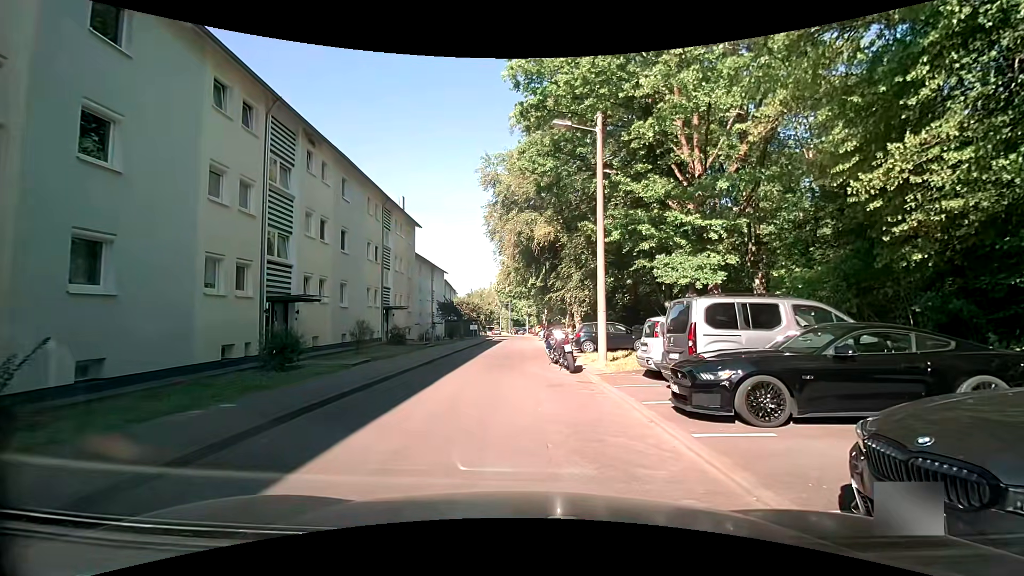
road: residential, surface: asphalt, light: Day
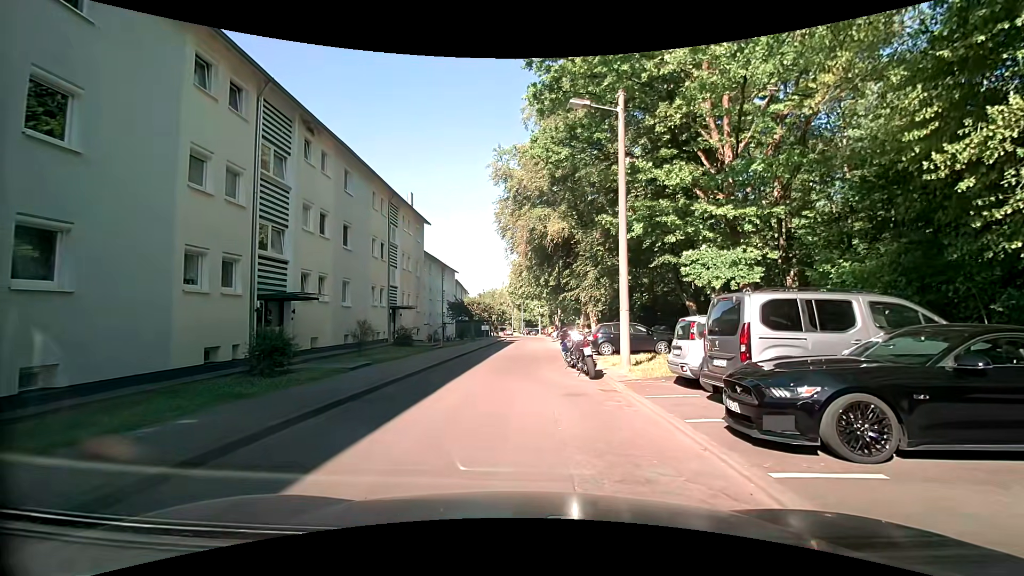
(0.0, +1.5) m; 0°
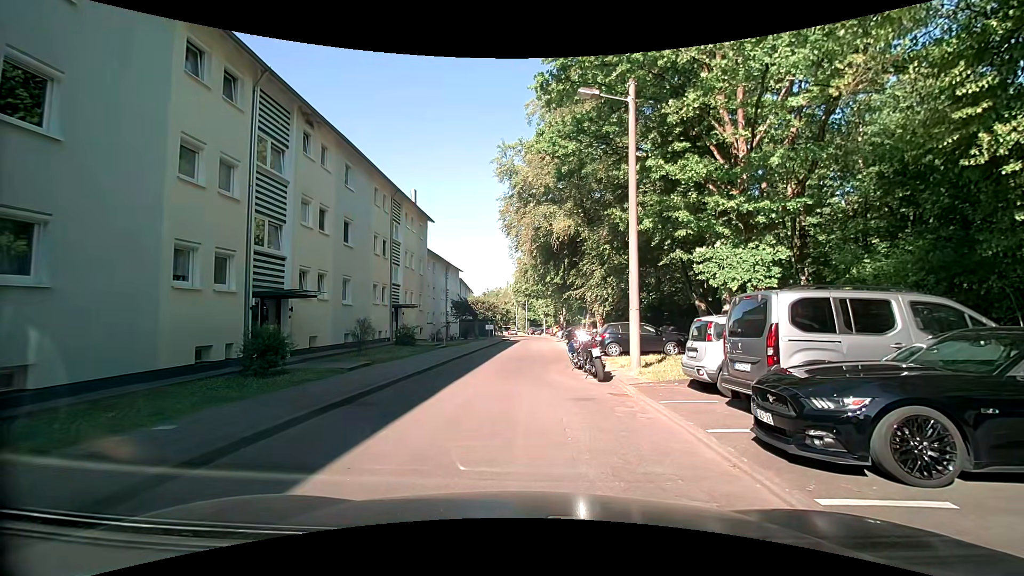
(0.0, +0.7) m; 0°
